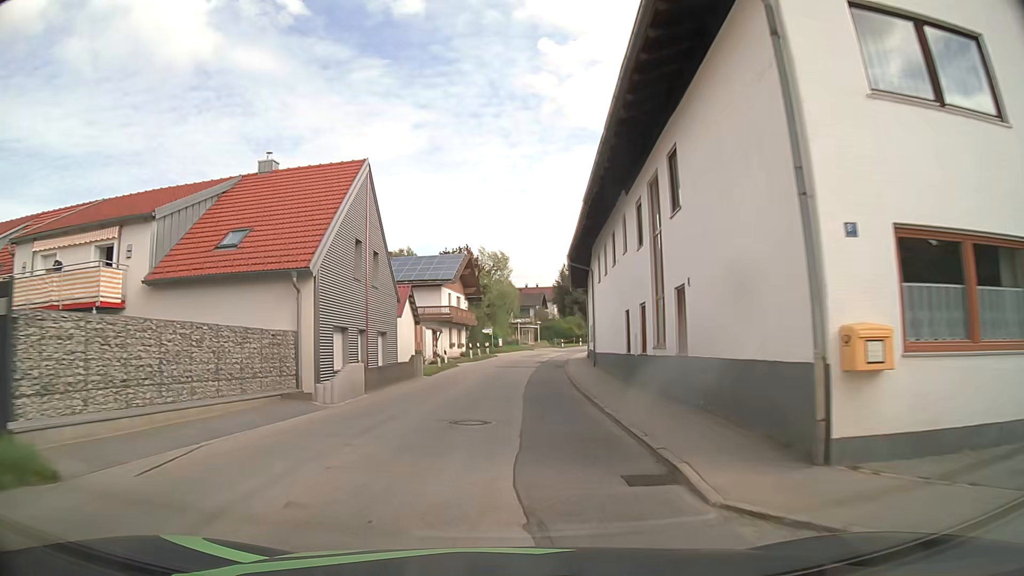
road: tertiary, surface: asphalt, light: Day
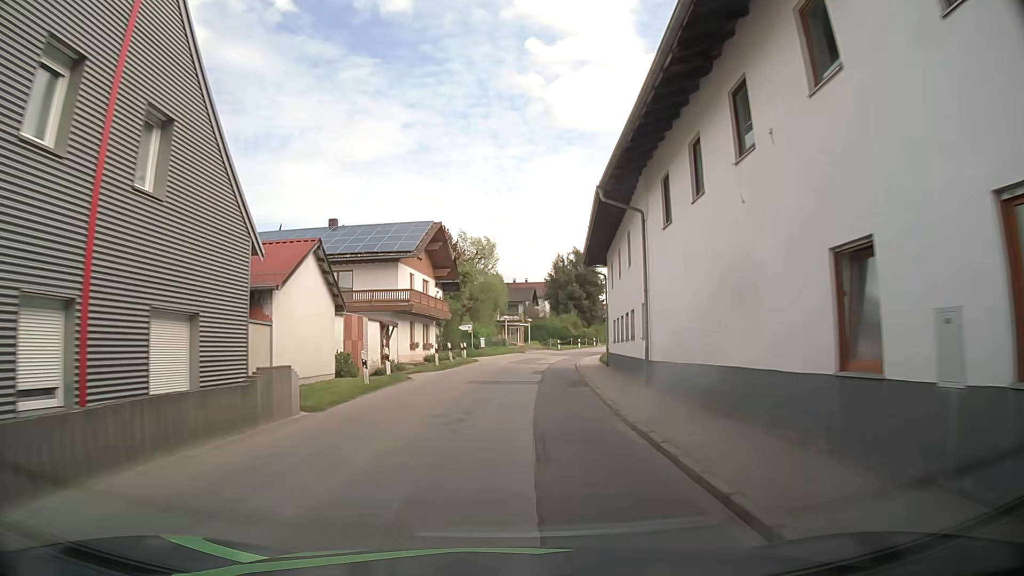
(+0.1, +14.8) m; +1°
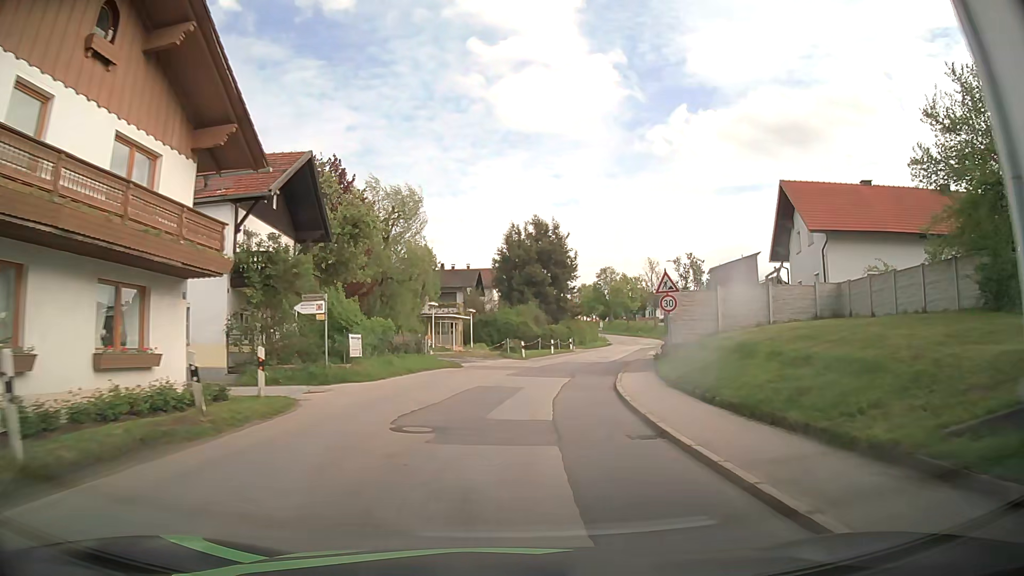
(+0.9, +30.1) m; +4°
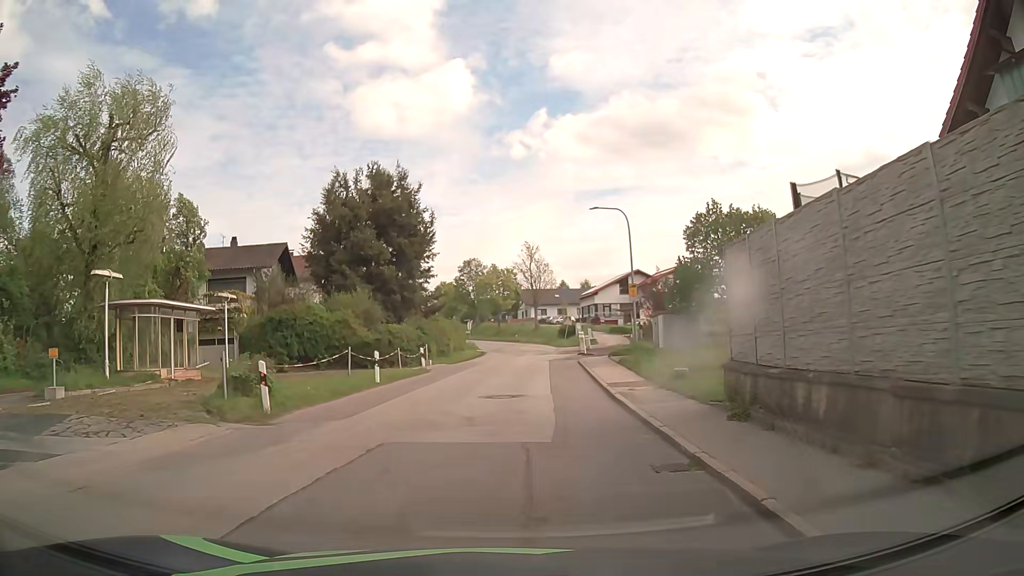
(+2.7, +26.7) m; +13°
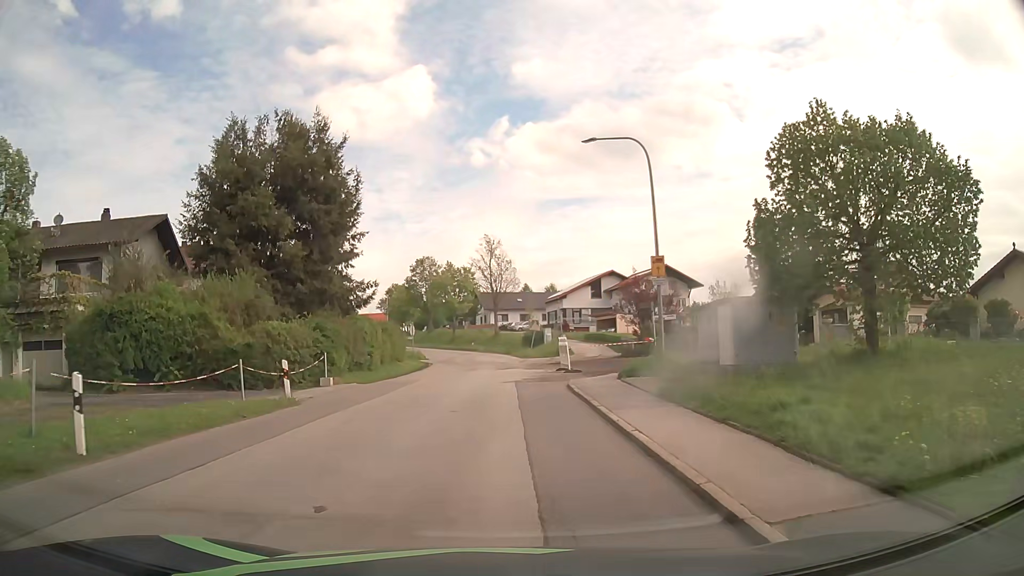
(+0.5, +14.1) m; +4°
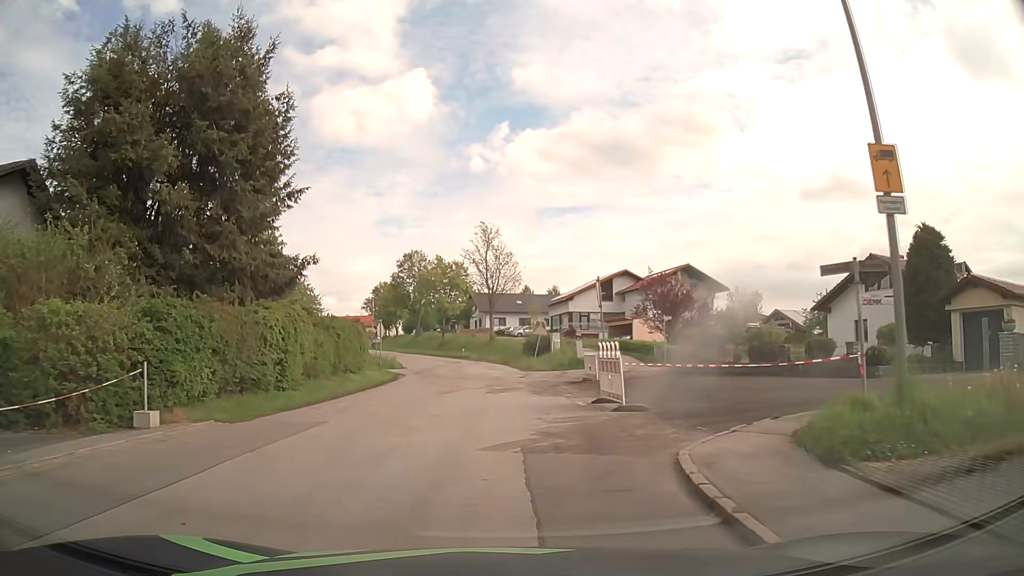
(-0.1, +13.3) m; -1°
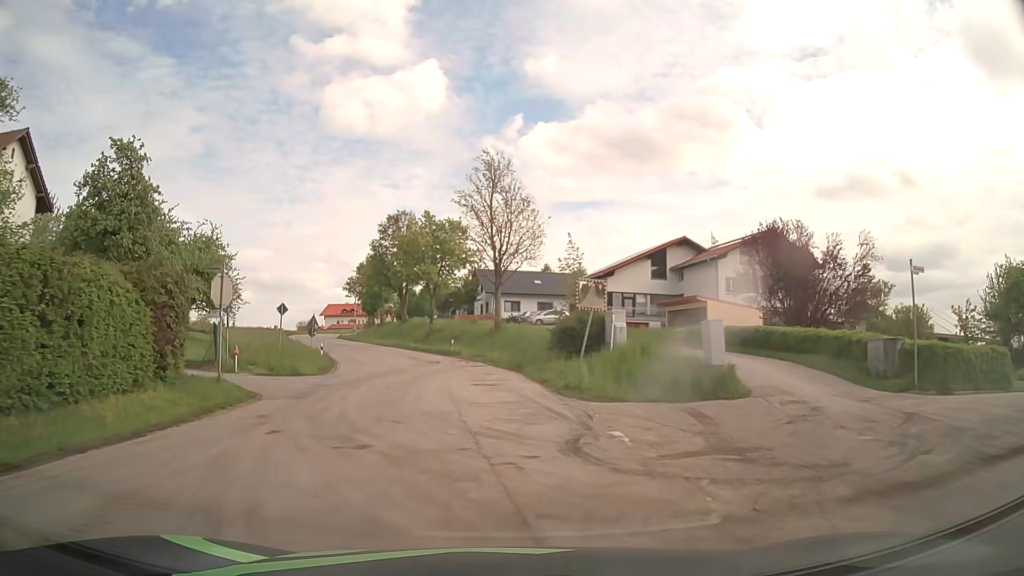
(+0.5, +25.3) m; -1°
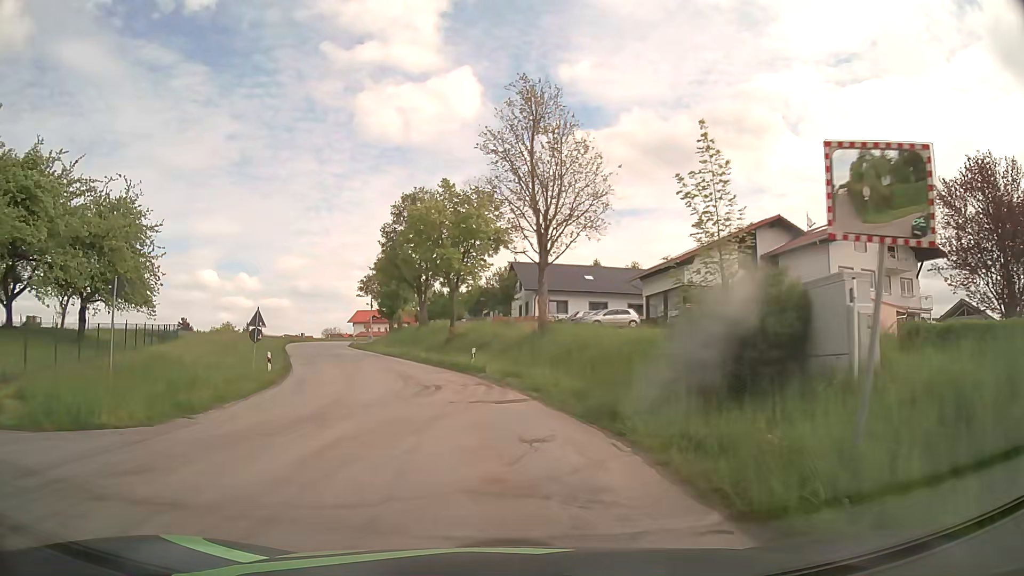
(-0.2, +15.9) m; -3°
(0, +10) (-2, +20) (-4, +30) (-6, +39) (-10, +49) (-13, +58) (-16, +68) (-19, +77) (-21, +87) (-22, +97) m
